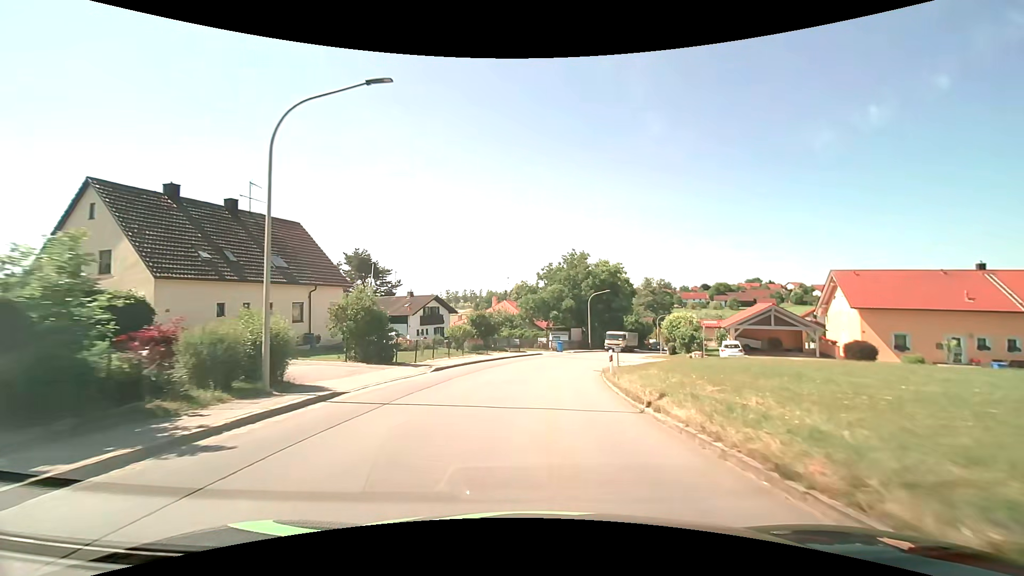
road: tertiary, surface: asphalt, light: Day
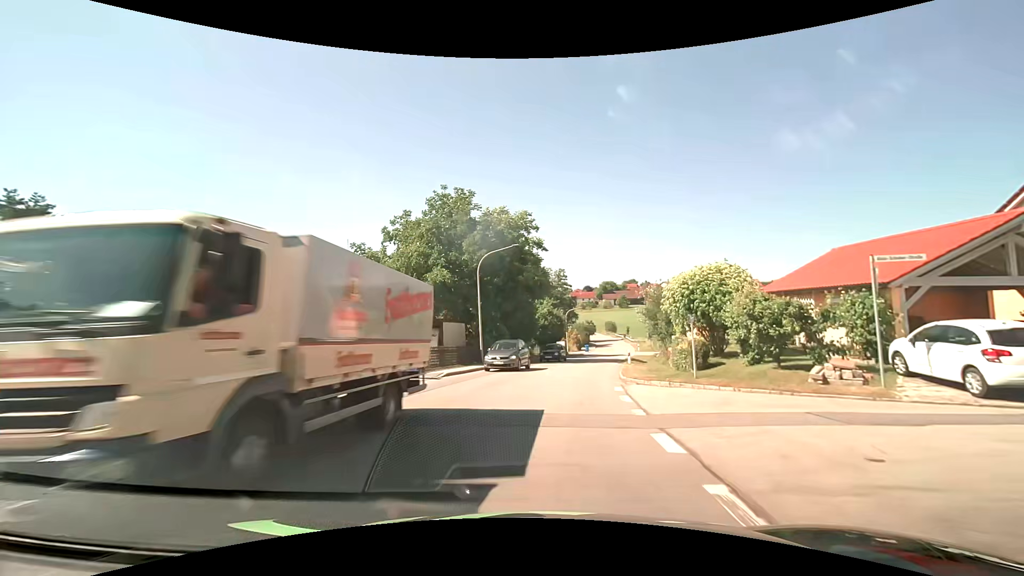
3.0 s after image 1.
(+2.8, +30.9) m; +13°
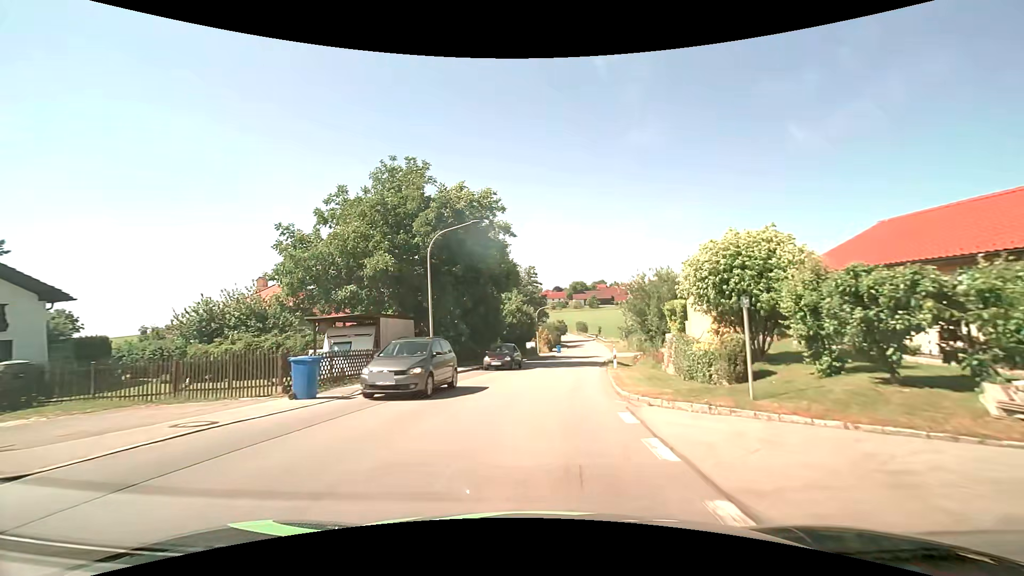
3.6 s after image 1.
(+0.2, +6.2) m; +4°
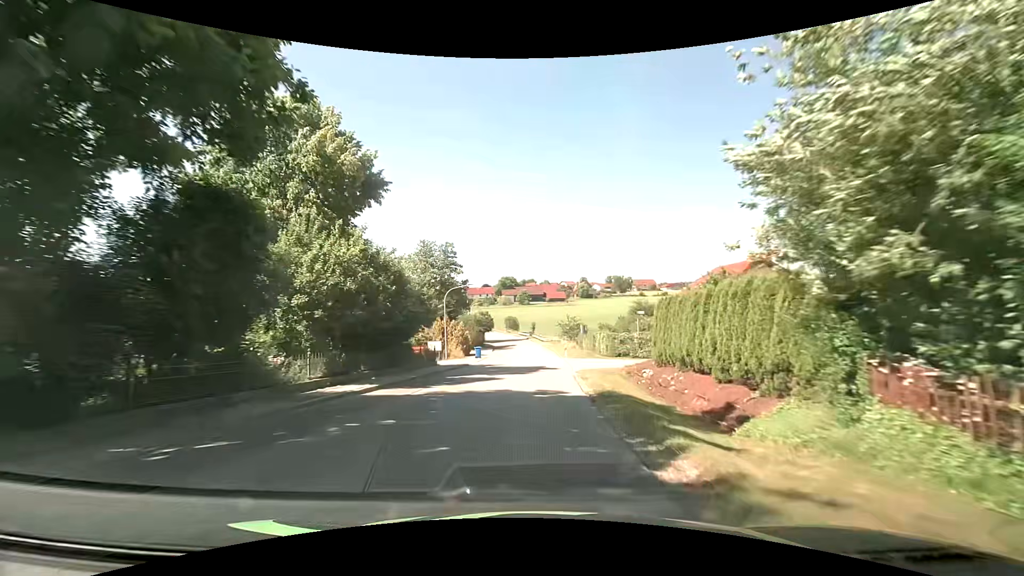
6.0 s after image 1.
(+2.0, +27.0) m; +8°
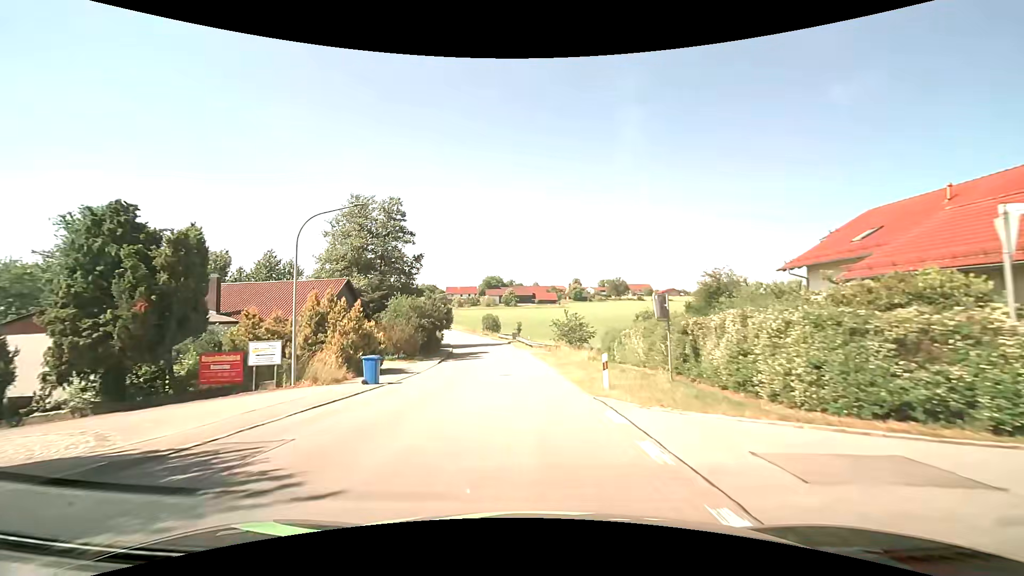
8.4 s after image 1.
(+0.4, +28.9) m; +1°
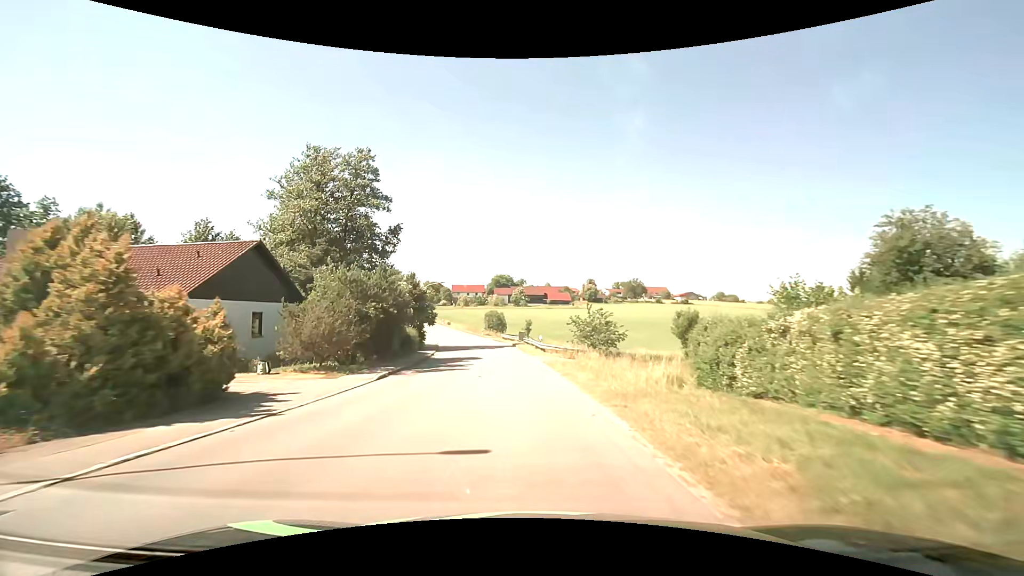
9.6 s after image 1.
(-0.2, +15.2) m; -1°
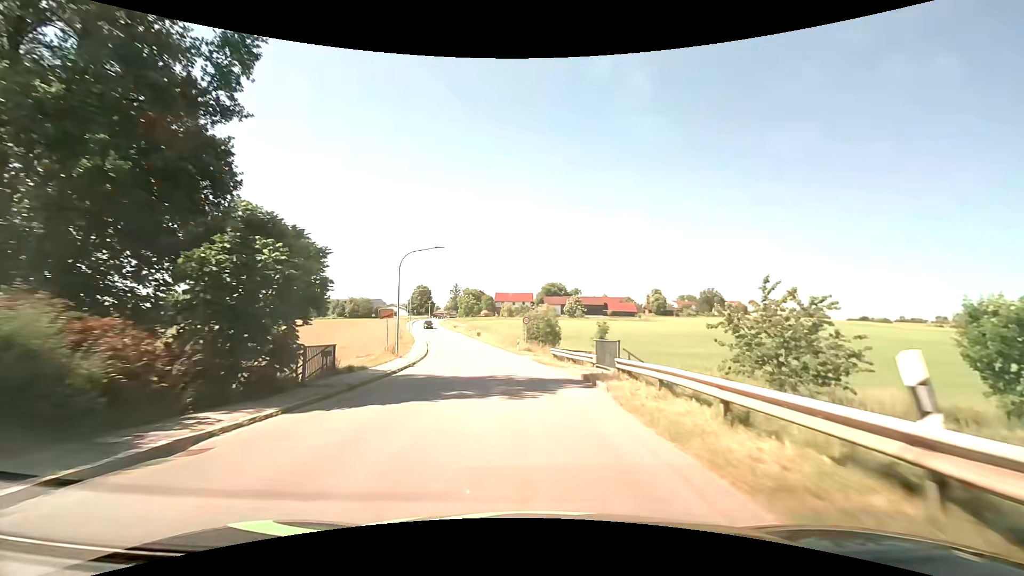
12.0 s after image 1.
(-1.6, +31.4) m; -6°
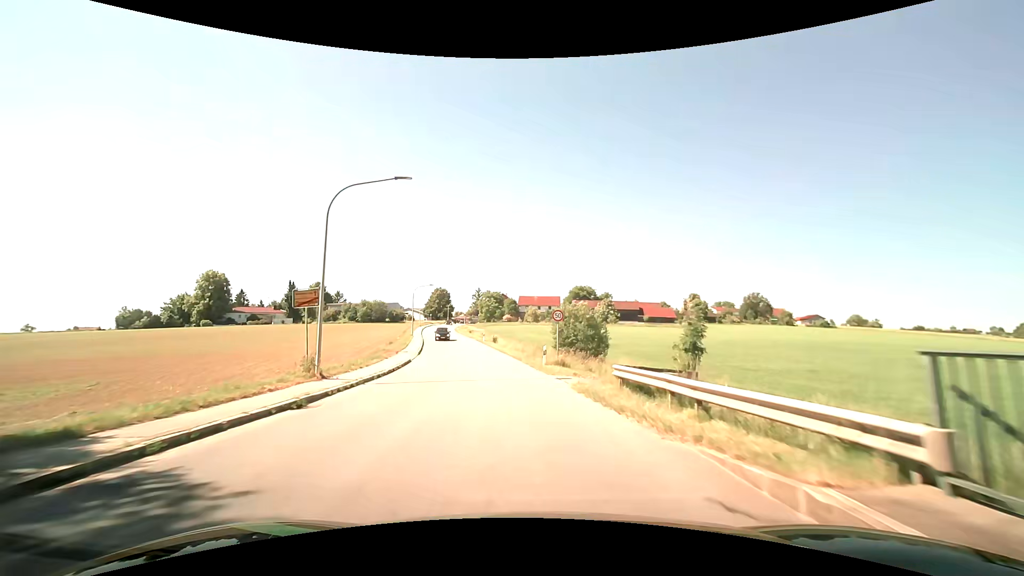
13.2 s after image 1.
(-0.3, +15.2) m; -3°
(0, +10) (-1, +20) (-2, +30) (-3, +40) (-5, +50) (-7, +59) (-10, +69) (-12, +79) (-14, +89) (-16, +98) m
